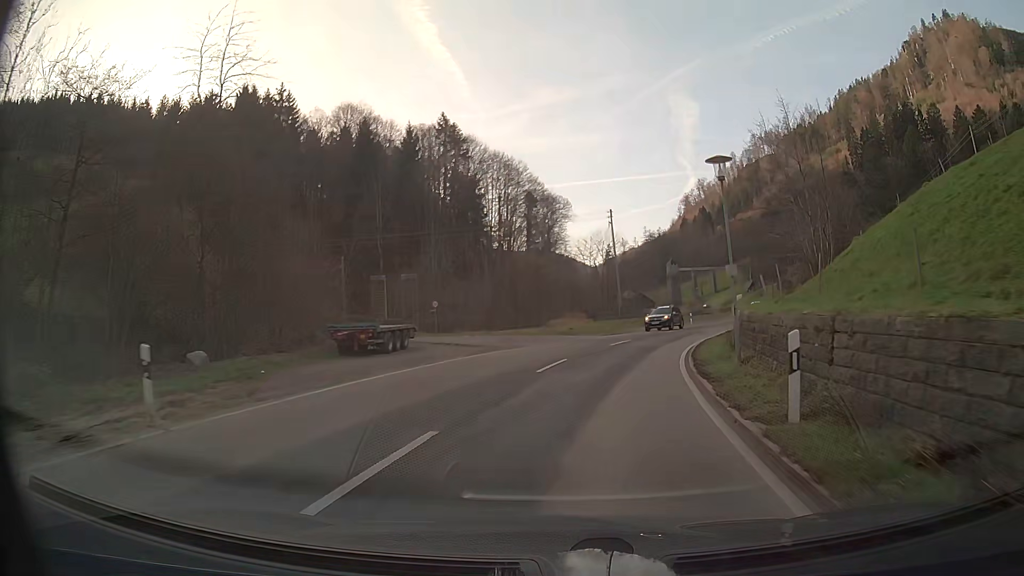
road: secondary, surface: asphalt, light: Day
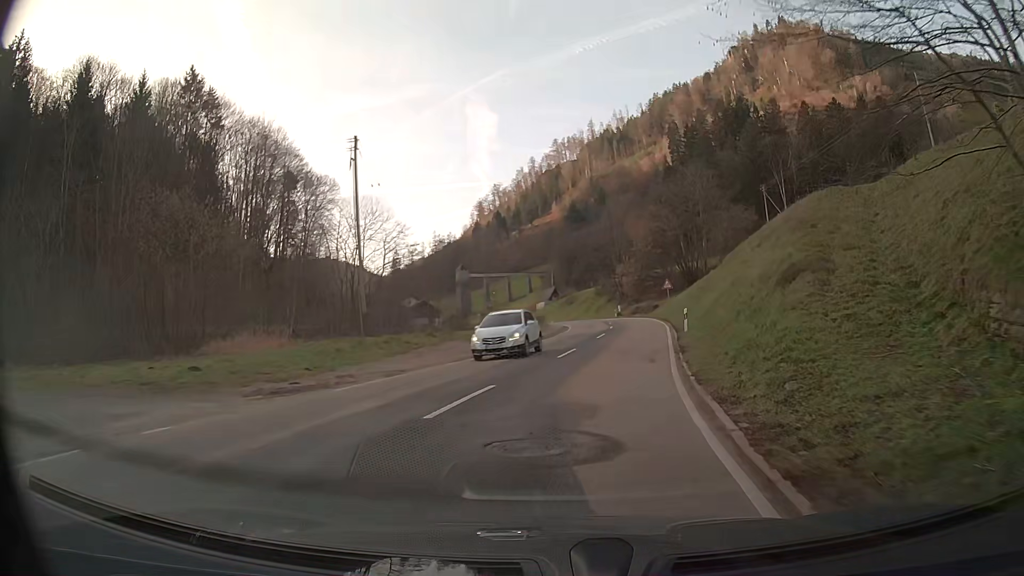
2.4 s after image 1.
(+4.5, +29.8) m; +17°
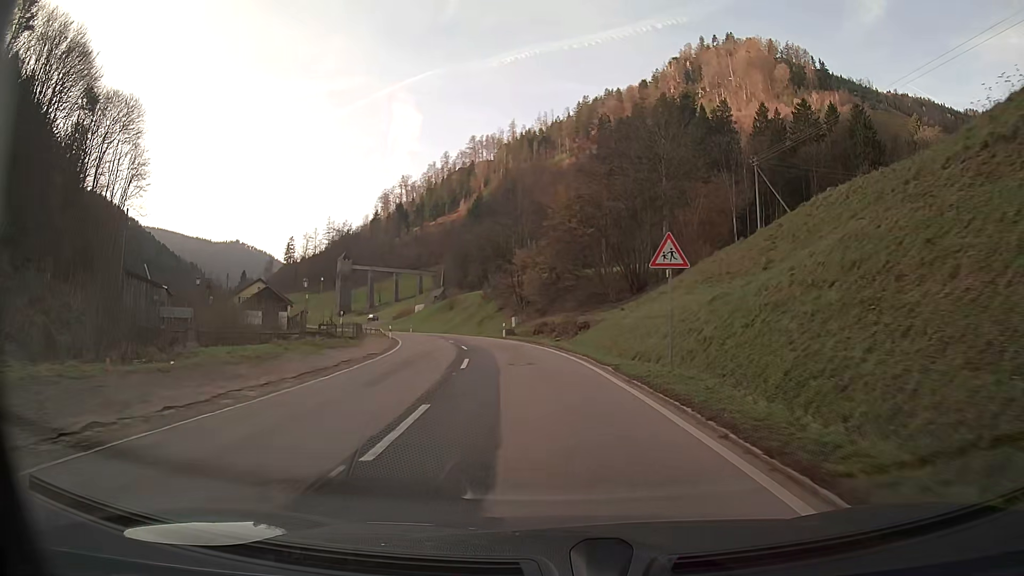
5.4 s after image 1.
(+3.3, +37.8) m; +6°
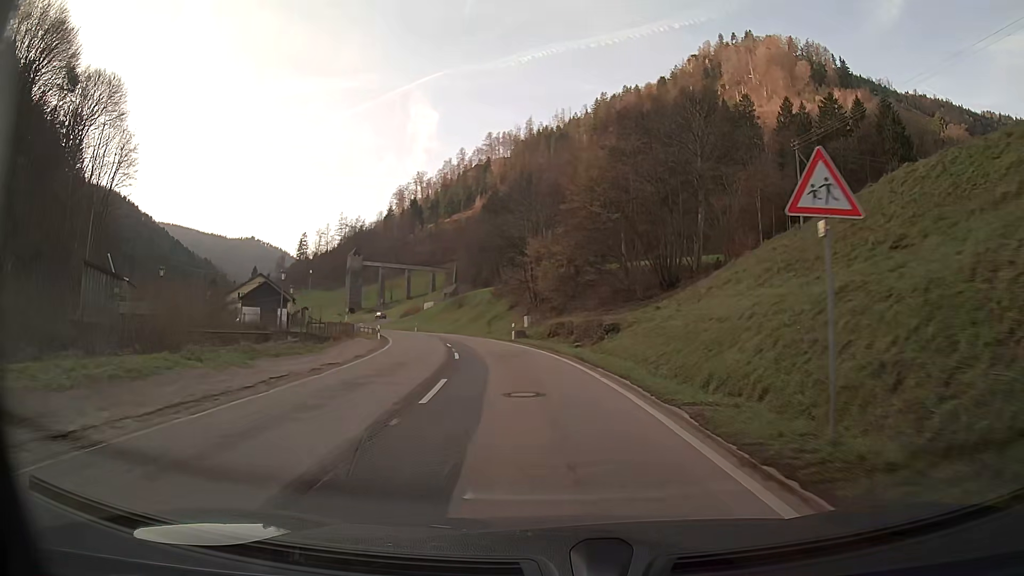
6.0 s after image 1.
(-0.1, +7.6) m; -2°
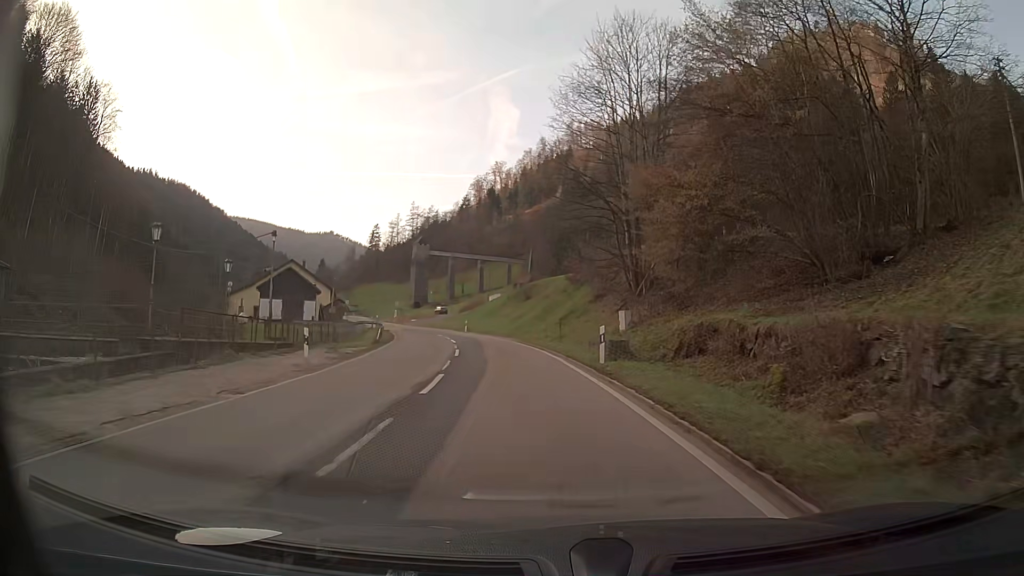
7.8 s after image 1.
(-1.4, +23.0) m; -7°
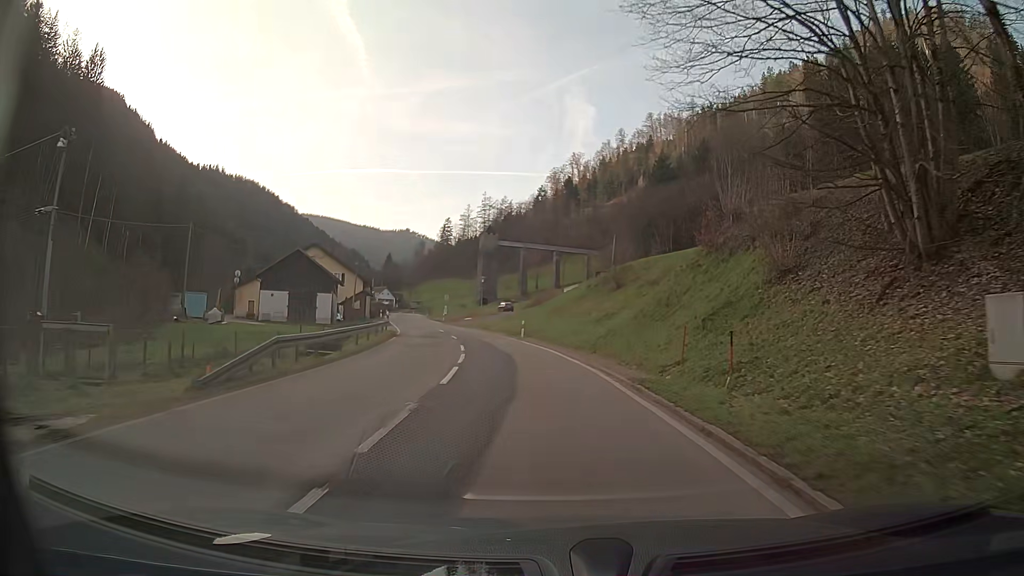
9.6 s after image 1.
(-1.4, +23.4) m; -6°
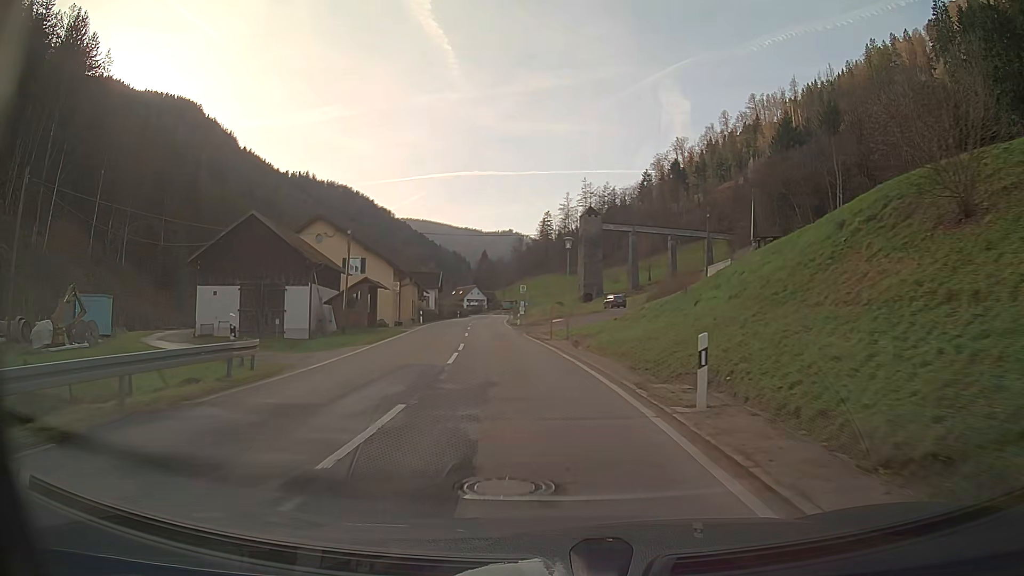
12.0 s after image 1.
(-2.4, +31.5) m; -9°
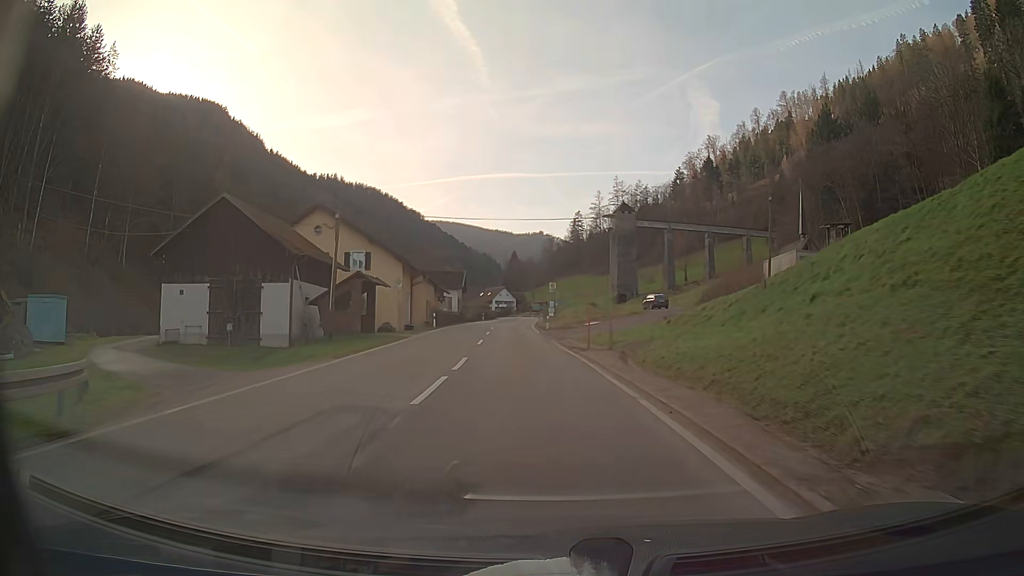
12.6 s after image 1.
(-0.2, +7.9) m; -2°
